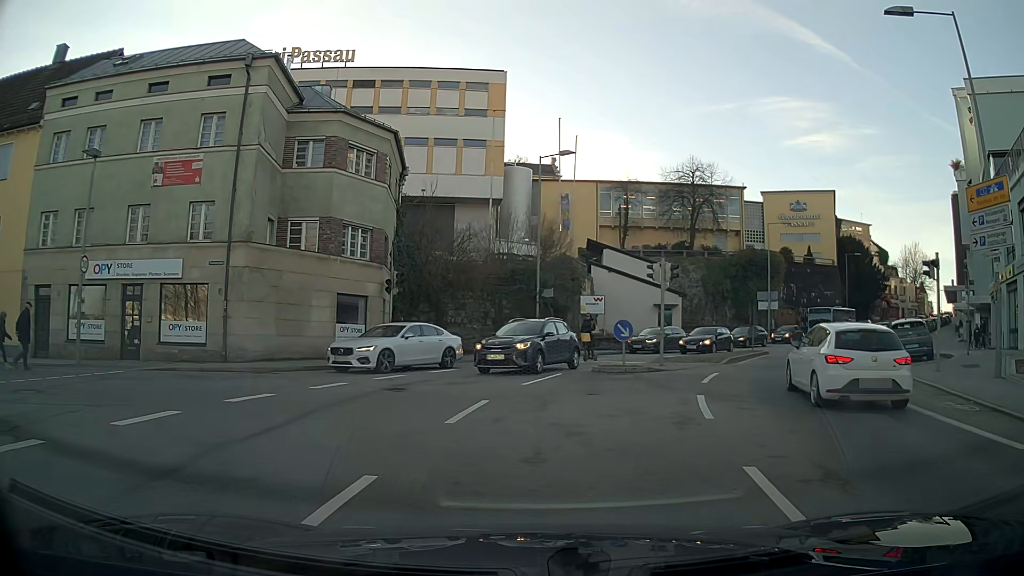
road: residential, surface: asphalt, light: Day
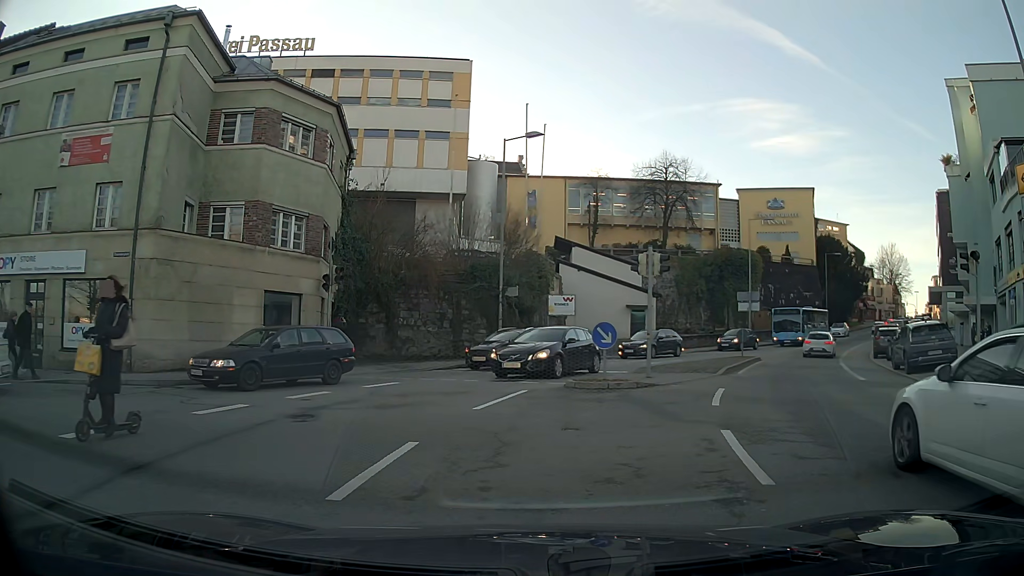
(+0.1, +3.6) m; +1°
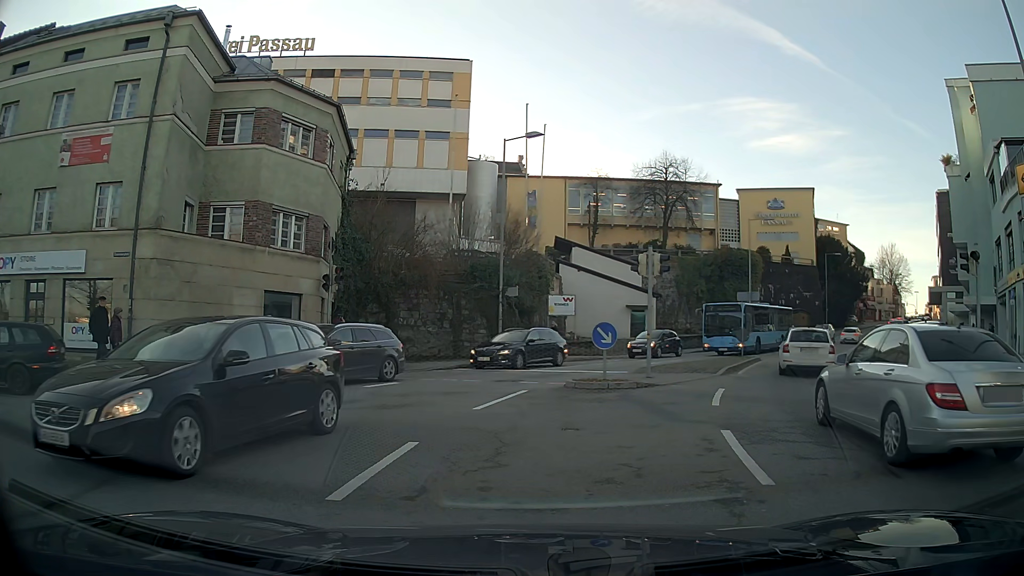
(0.0, 0.0) m; 0°
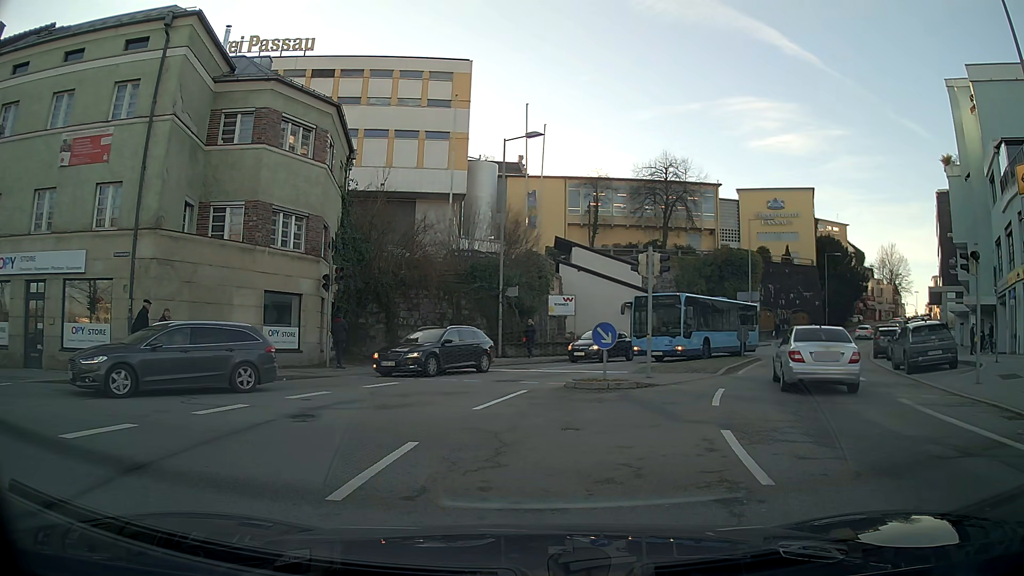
(0.0, 0.0) m; 0°
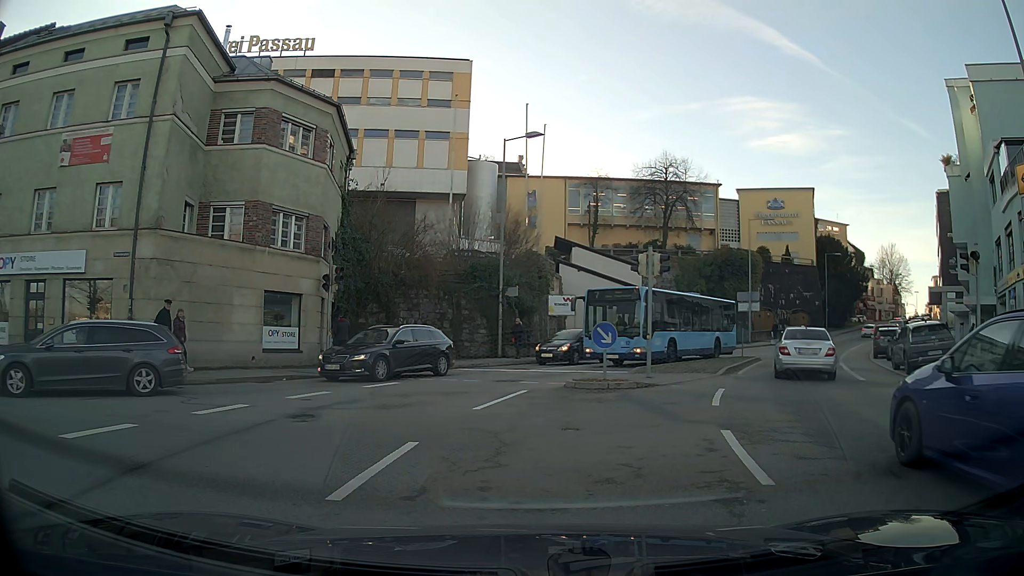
(0.0, 0.0) m; 0°
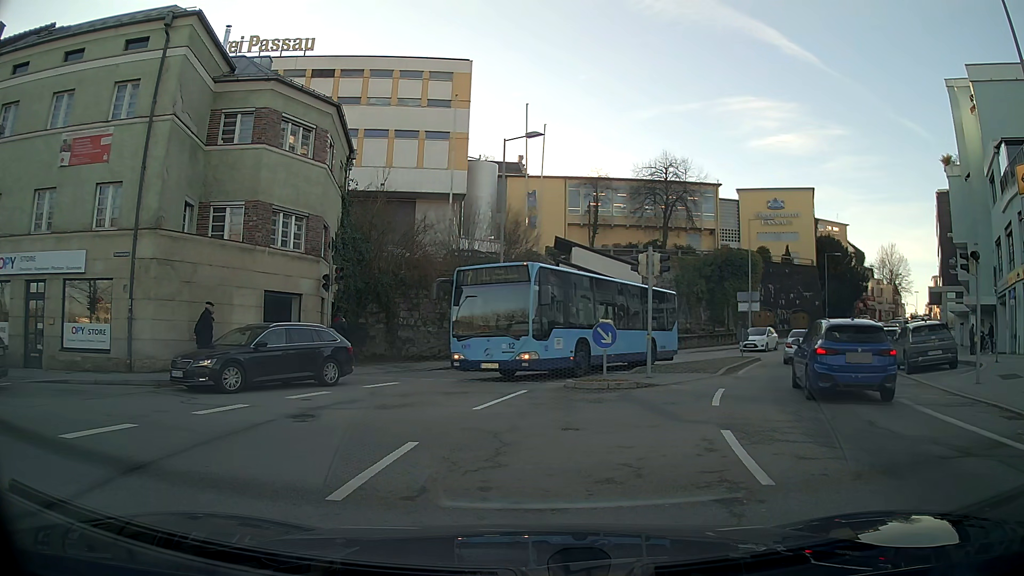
(0.0, 0.0) m; 0°
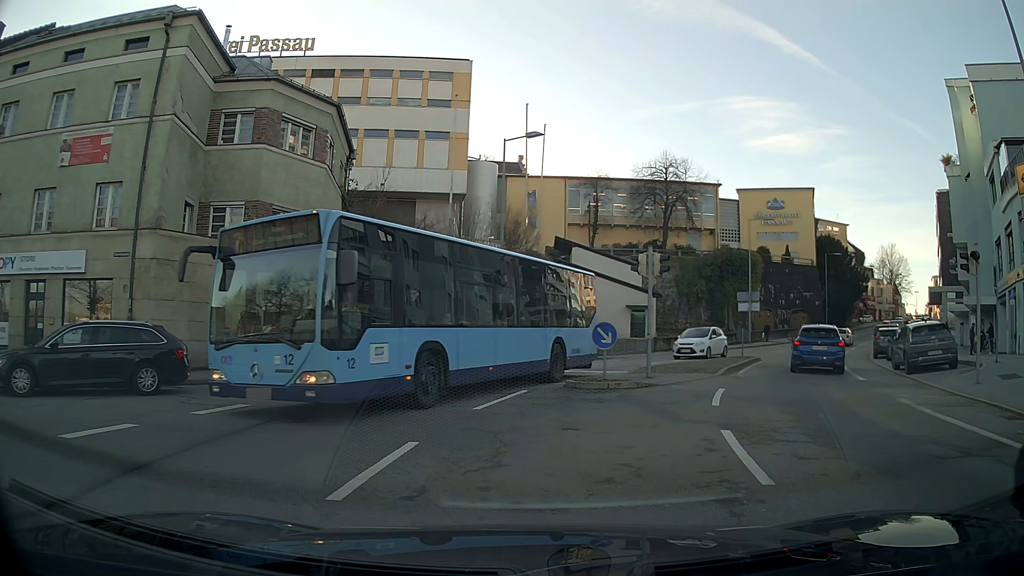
(0.0, 0.0) m; 0°
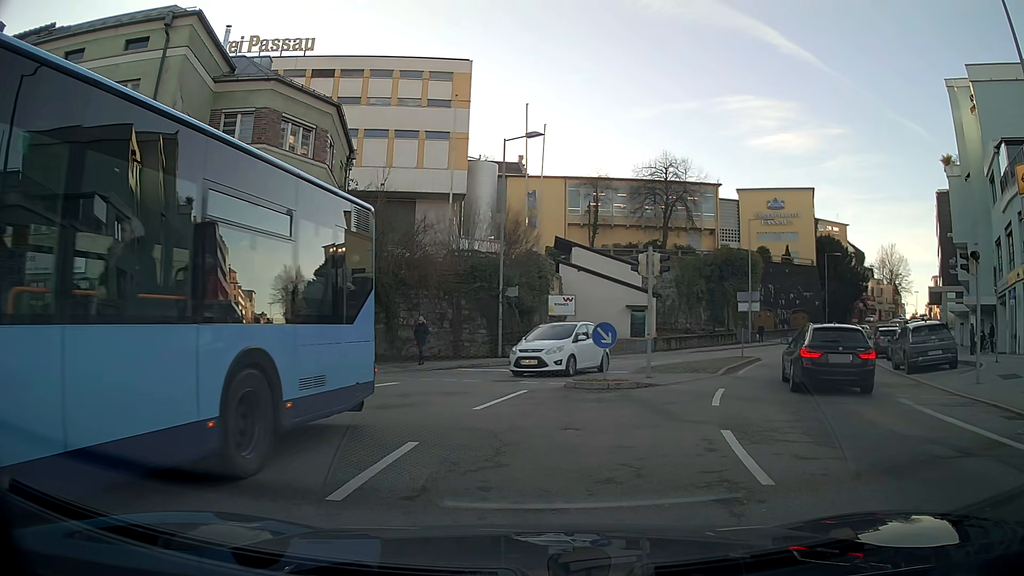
(0.0, 0.0) m; 0°
